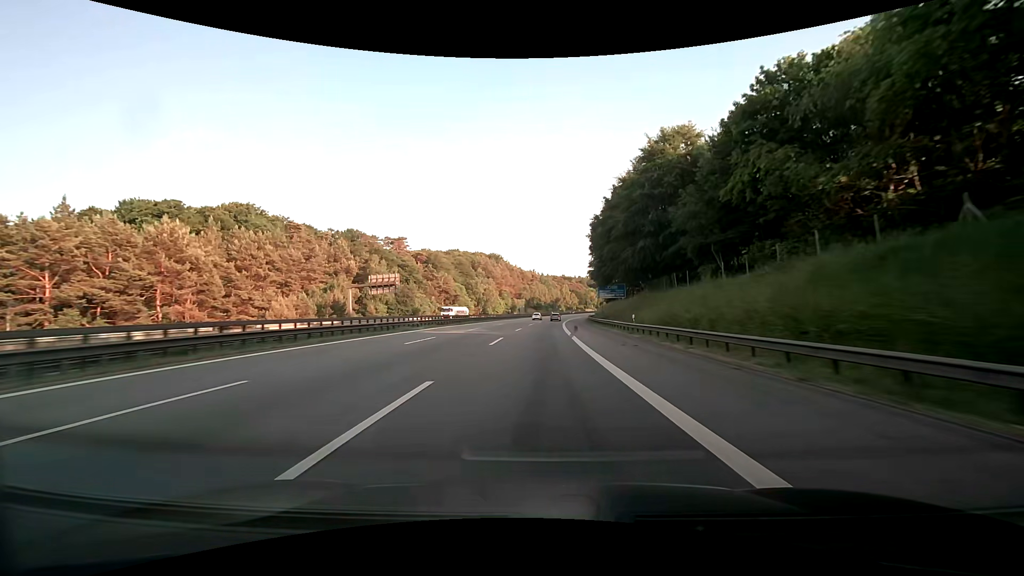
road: motorway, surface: asphalt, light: Day
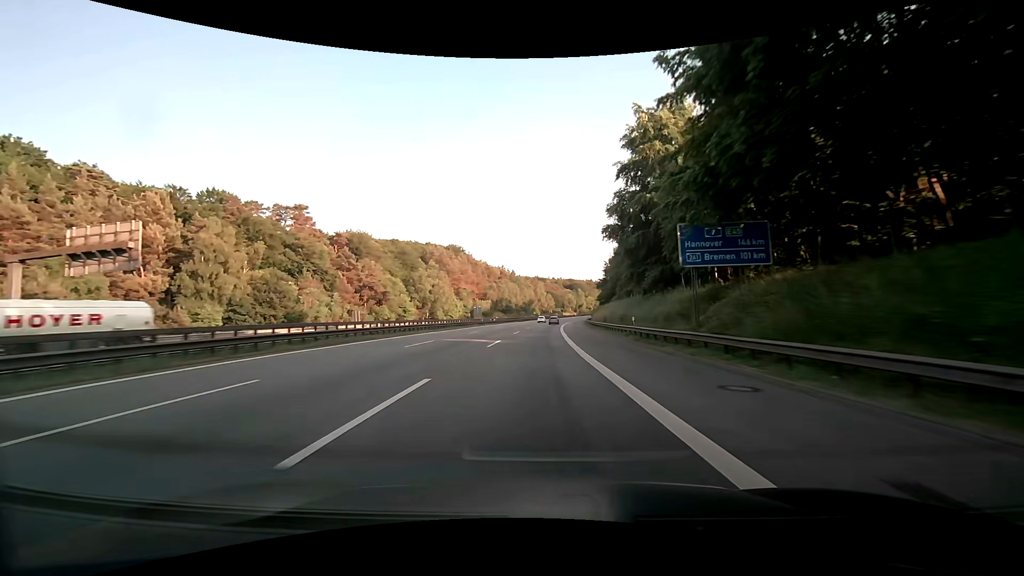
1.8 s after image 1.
(+1.5, +53.0) m; +3°
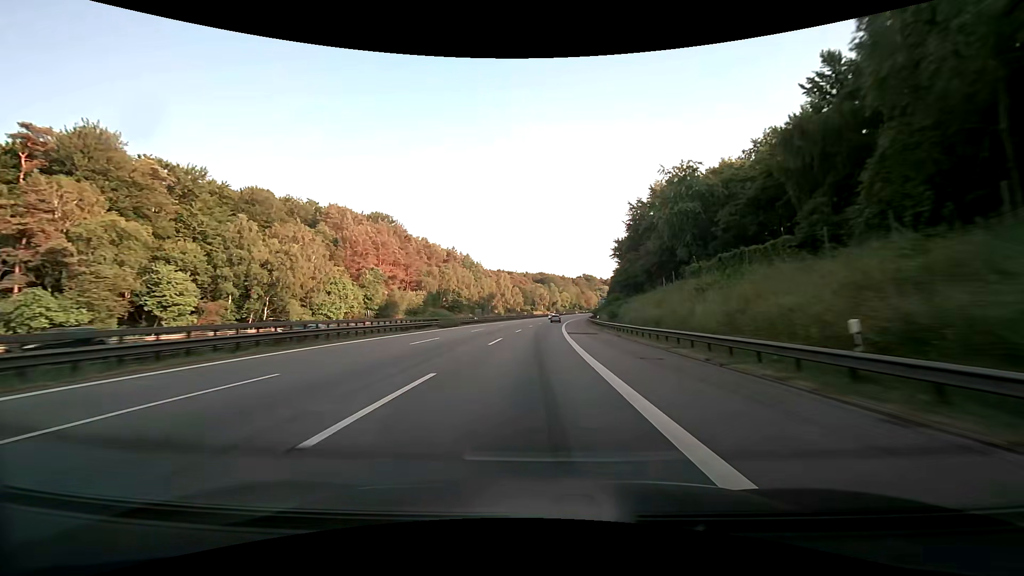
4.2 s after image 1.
(+2.6, +71.3) m; +4°
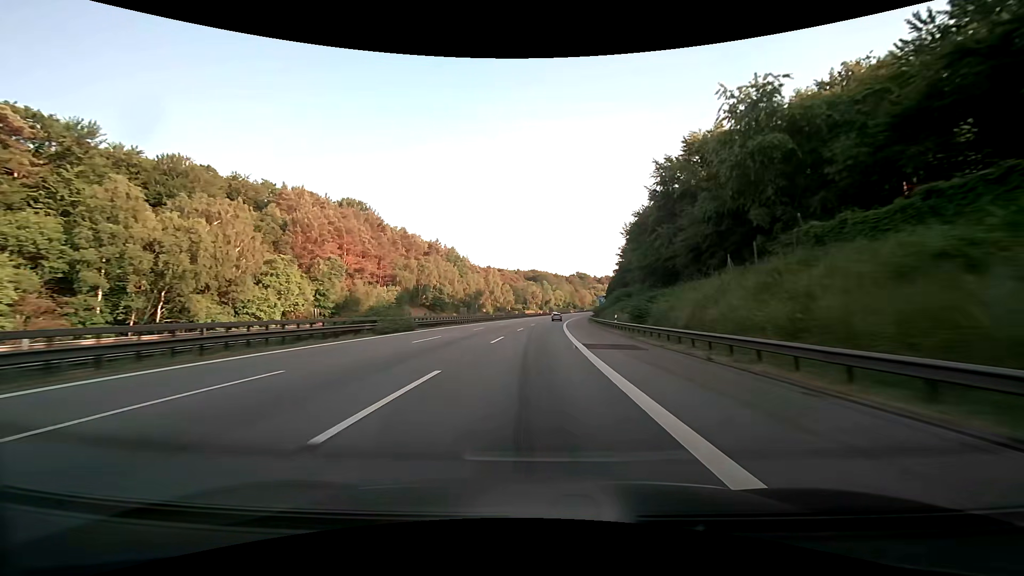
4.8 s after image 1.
(+0.1, +18.0) m; +1°
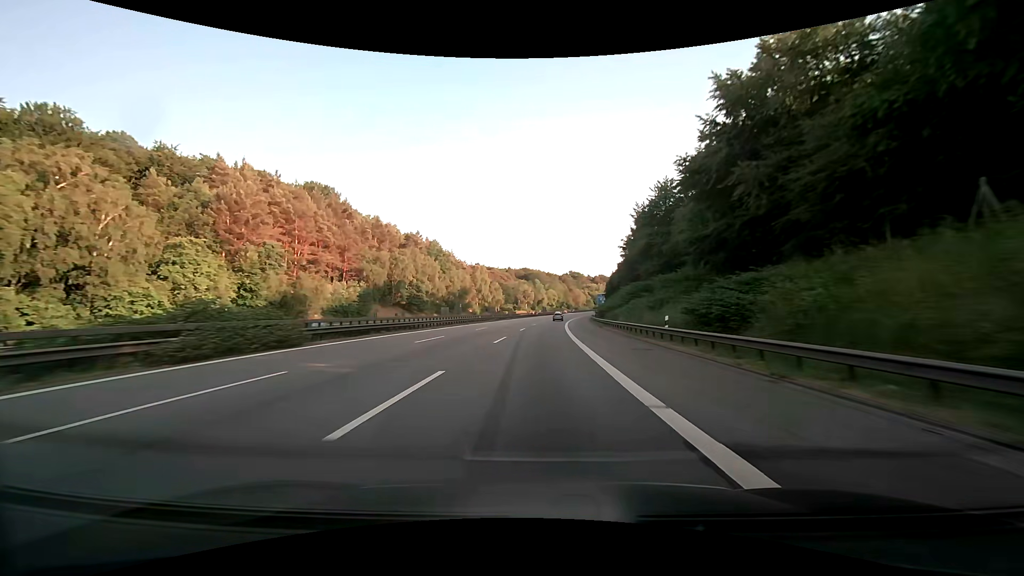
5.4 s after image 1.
(+0.2, +18.0) m; +1°
(0, +10) (0, +20) (0, +30) (+1, +40) (+1, +50) (+2, +60) (+2, +70) (+3, +80) (+4, +90) (+5, +100) m
